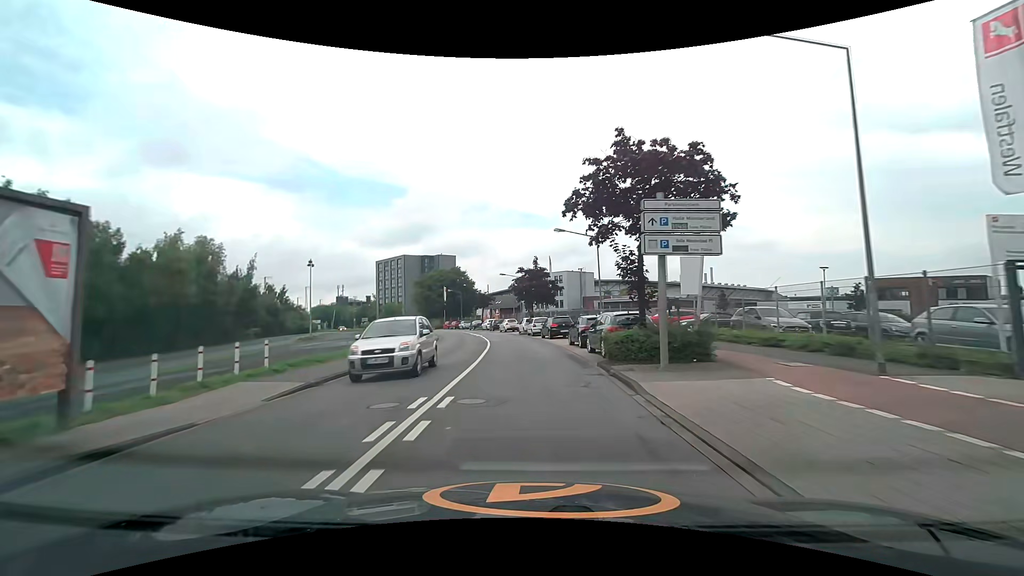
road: unclassified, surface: asphalt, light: Day
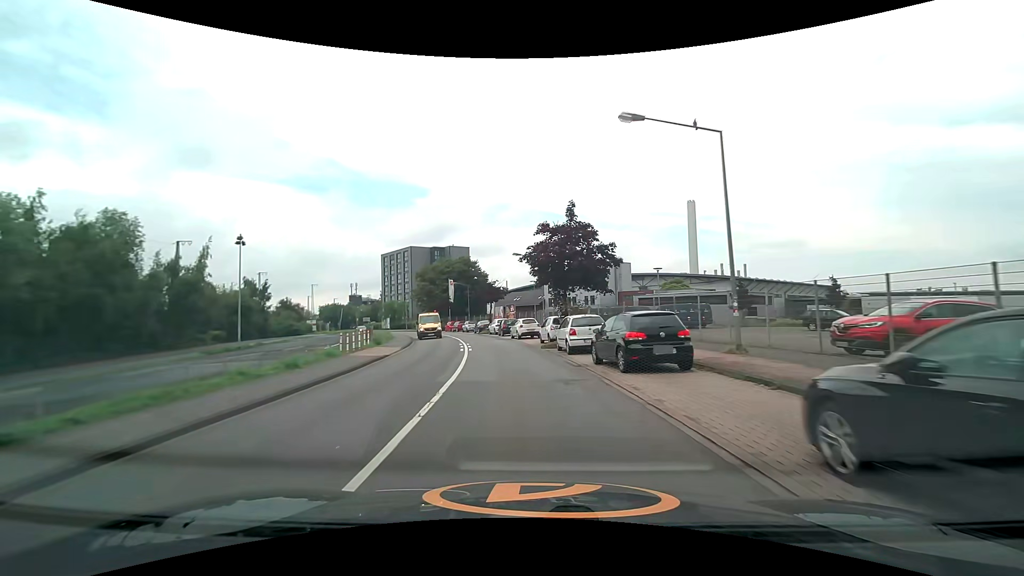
(-0.5, +20.6) m; -3°
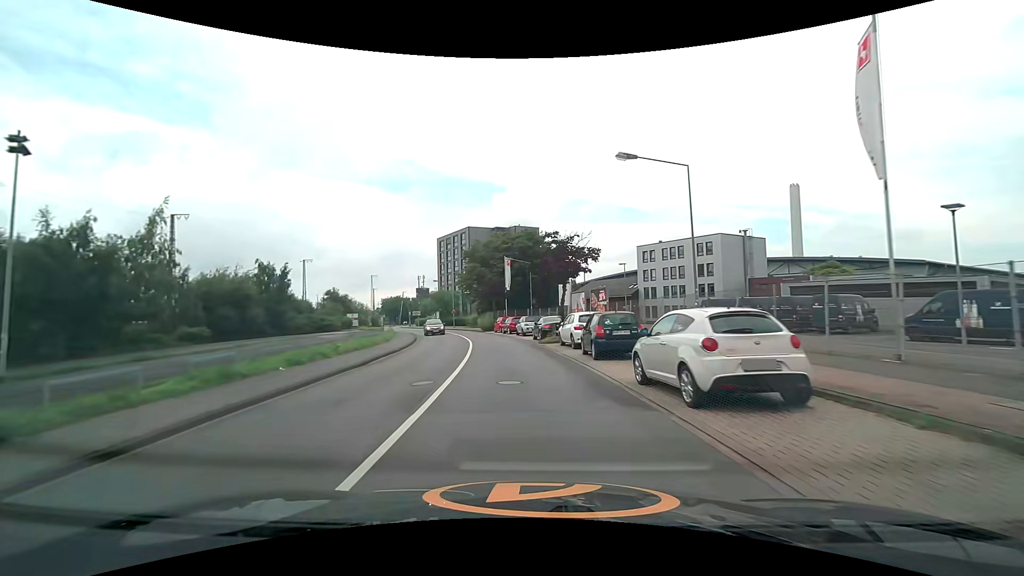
(-2.0, +27.3) m; -9°
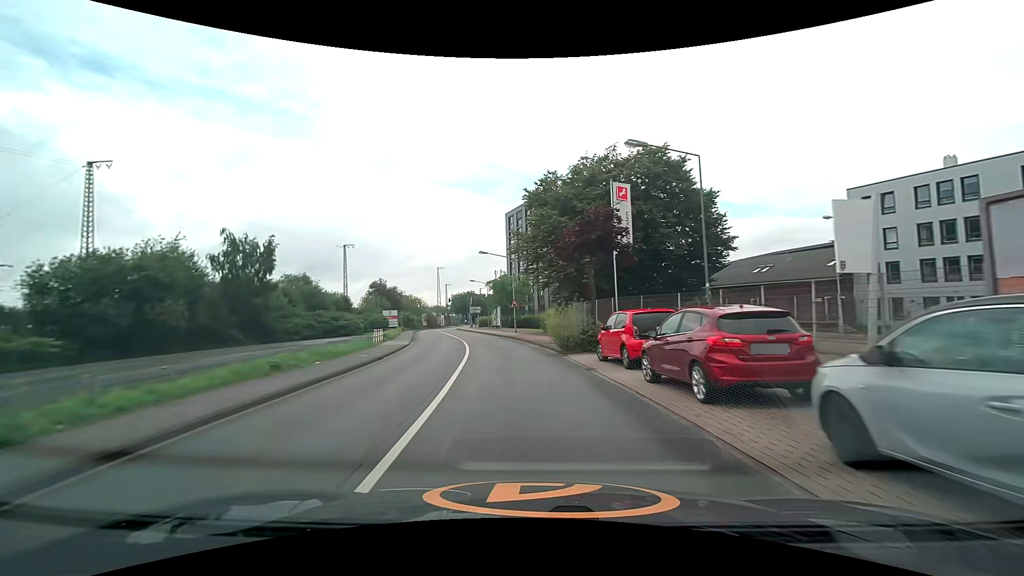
(-2.9, +34.0) m; -10°
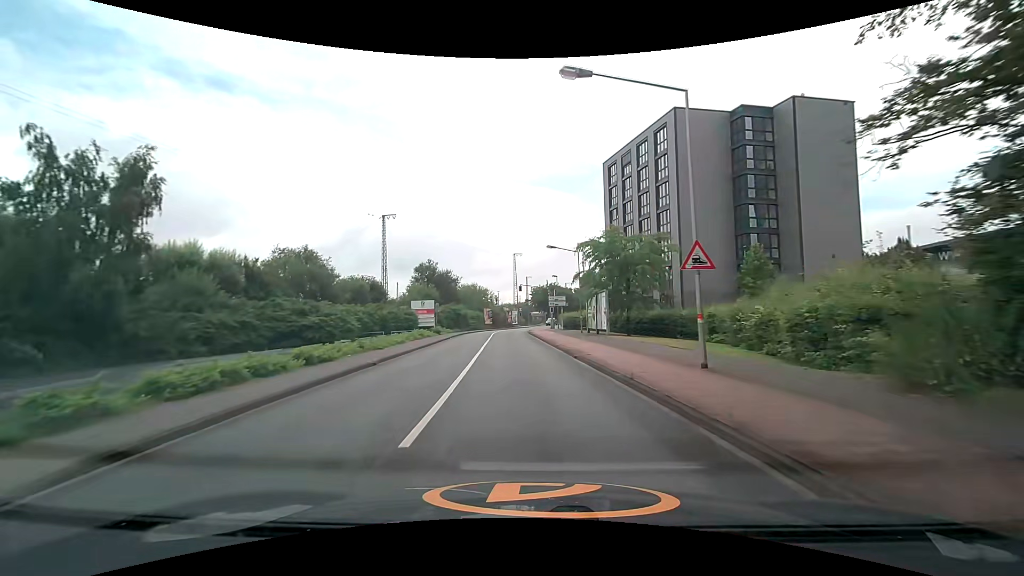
(-3.0, +33.9) m; -9°
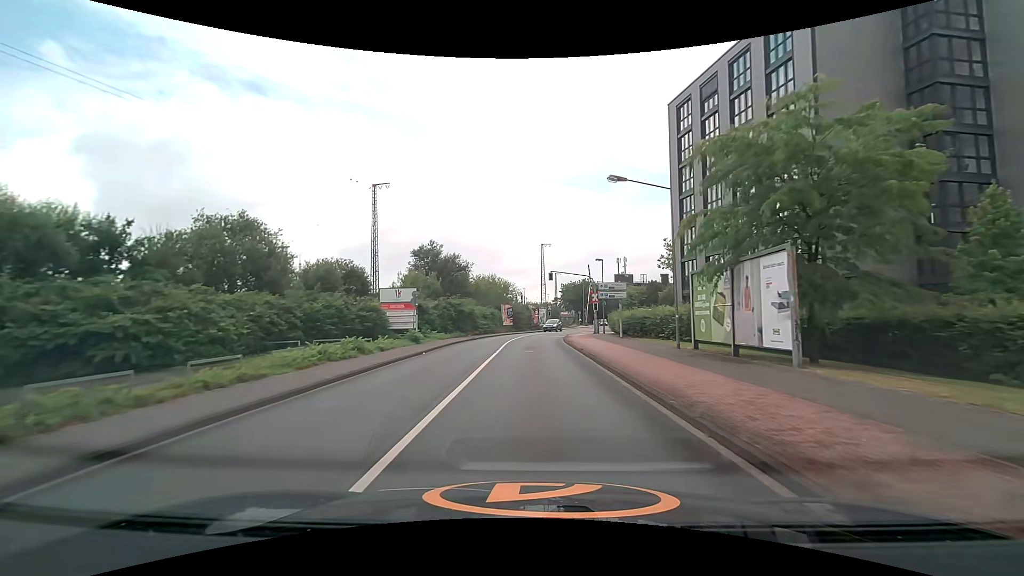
(-0.7, +20.4) m; -3°
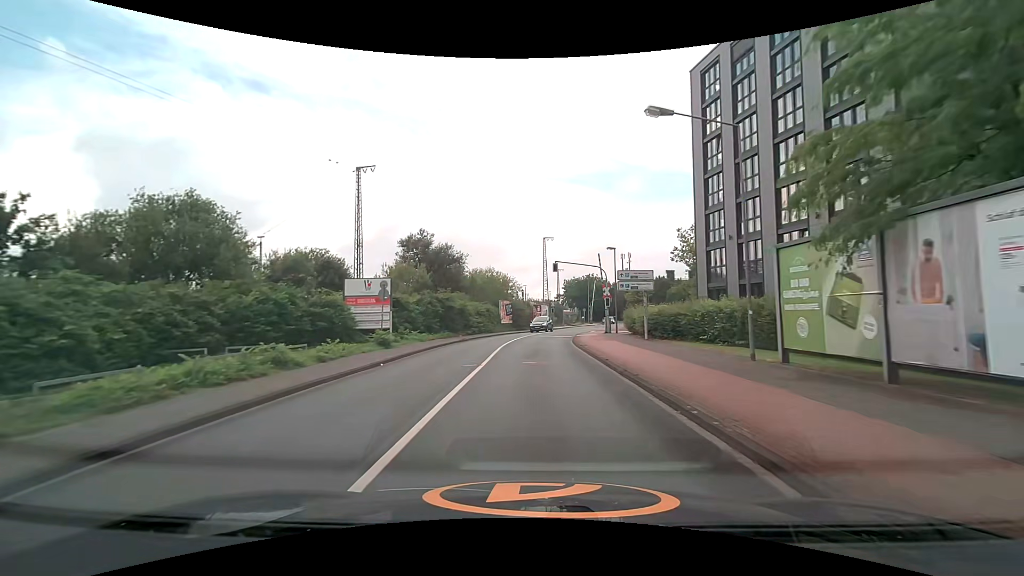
(0.0, +6.8) m; 0°
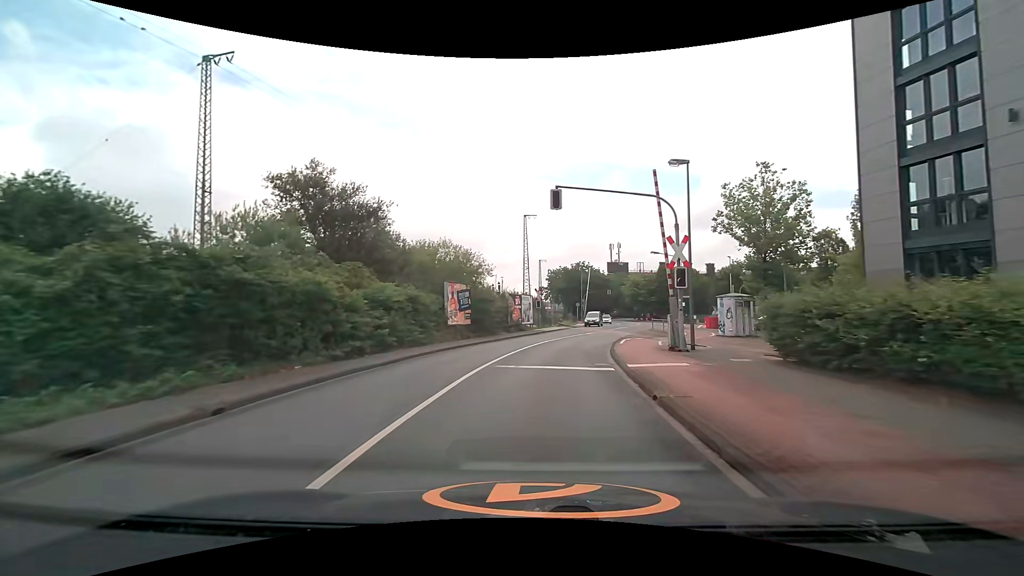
(+0.3, +24.8) m; +2°
(0, +10) (+1, +20) (+3, +30) (+6, +39) (+9, +49) (+13, +58) (+16, +68) (+18, +77) (+19, +87) (+20, +97) m
